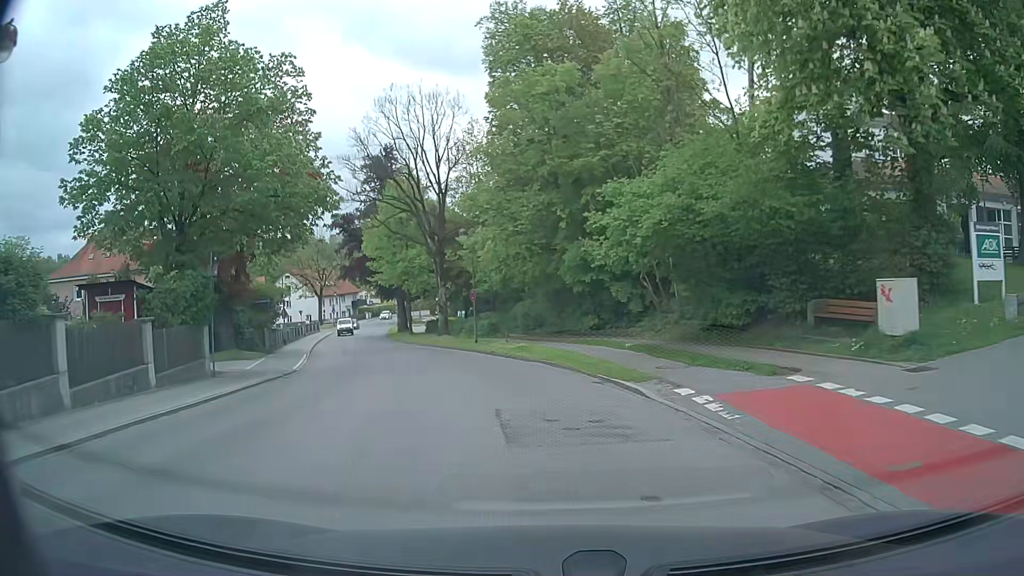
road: tertiary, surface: asphalt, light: Day
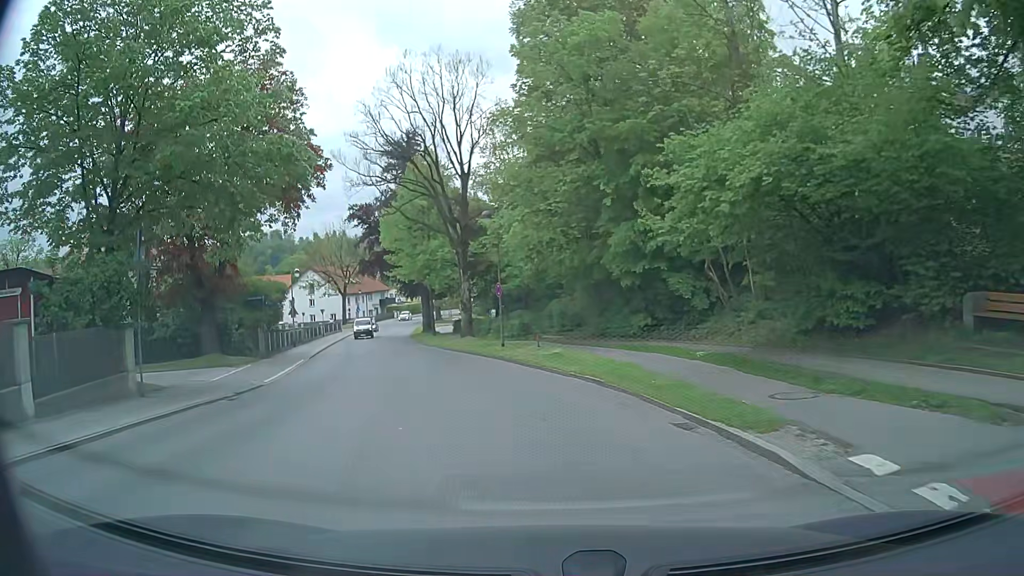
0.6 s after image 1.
(-0.1, +5.7) m; -3°
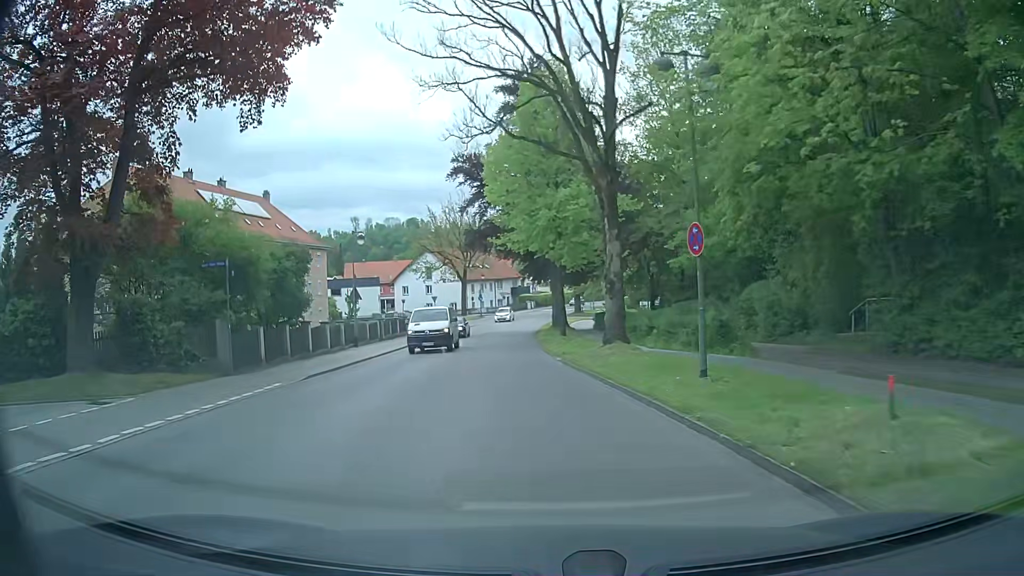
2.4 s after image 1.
(-1.7, +17.0) m; -12°
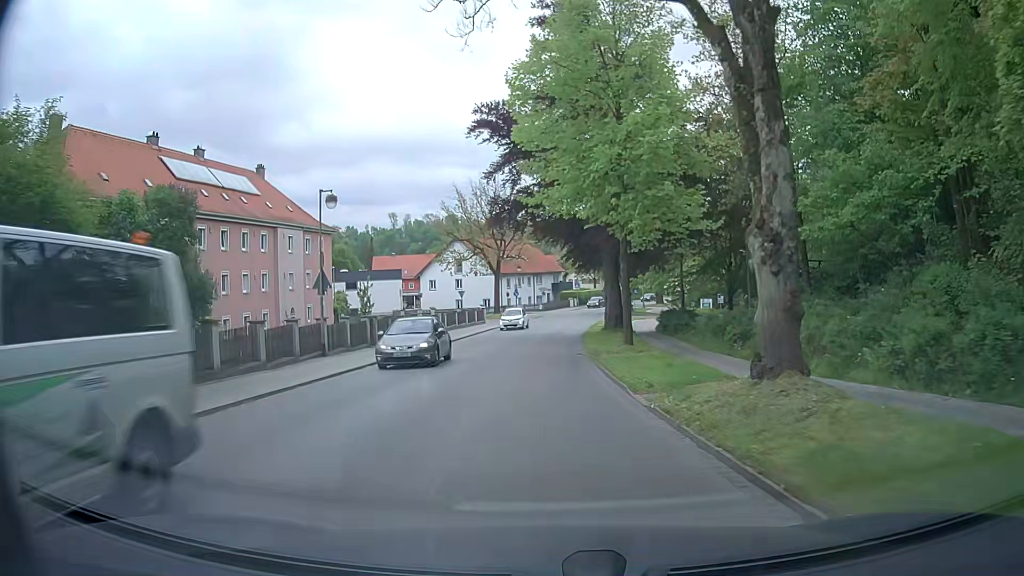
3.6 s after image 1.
(-0.4, +11.5) m; -3°
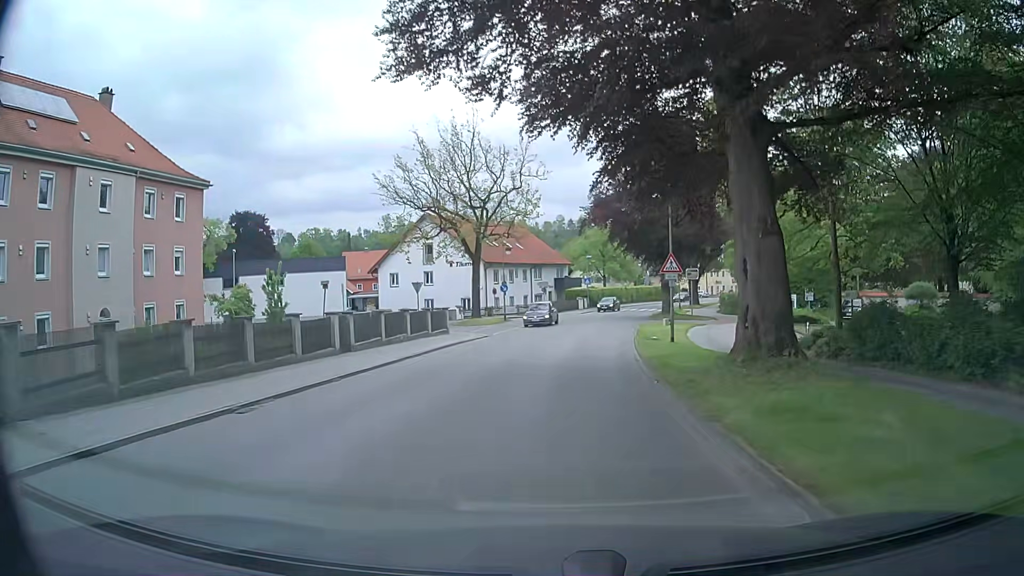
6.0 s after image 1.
(-0.6, +24.3) m; 0°
(0, +10) (+1, +20) (+2, +30) (+3, +40) (+5, +50) (+7, +59) (+9, +69) (+12, +79) (+16, +88) (+20, +97) m
